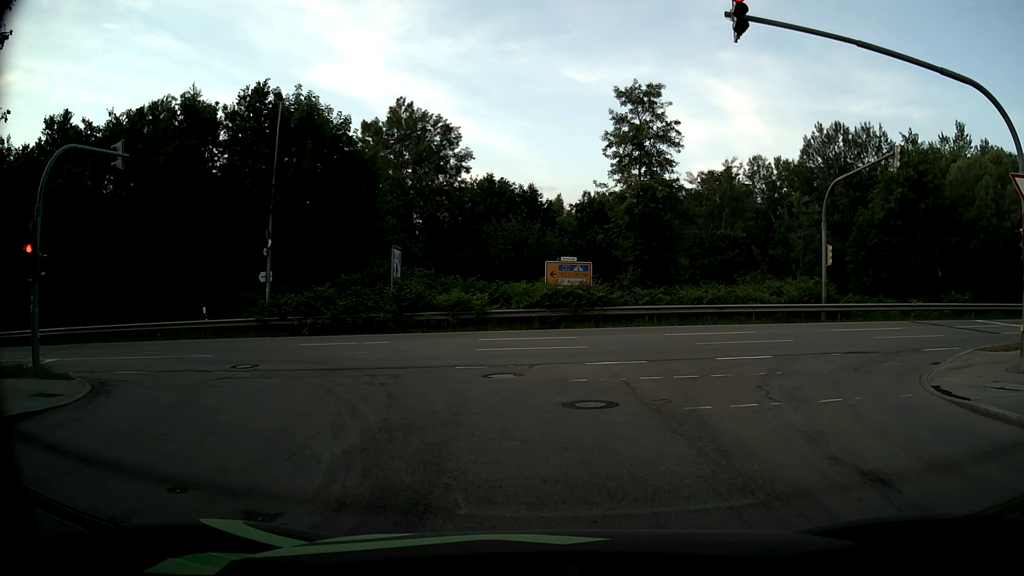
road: residential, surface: asphalt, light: Day
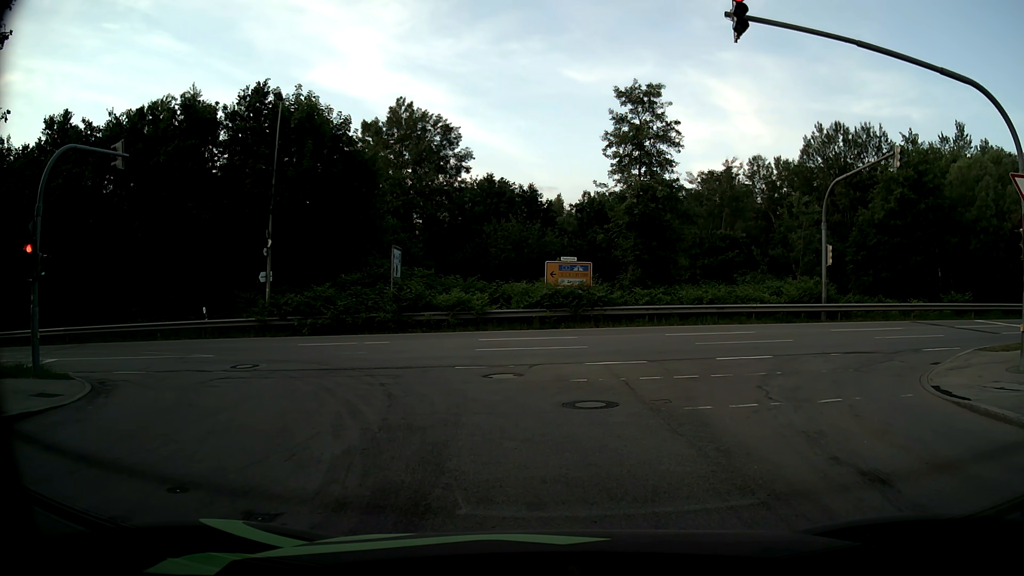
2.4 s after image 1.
(0.0, 0.0) m; 0°
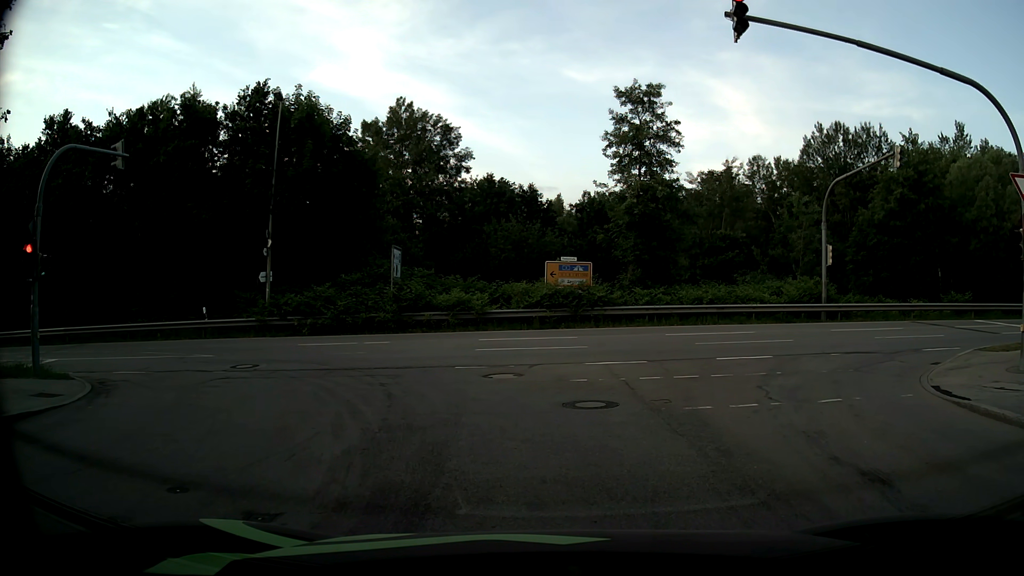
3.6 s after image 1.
(0.0, 0.0) m; 0°
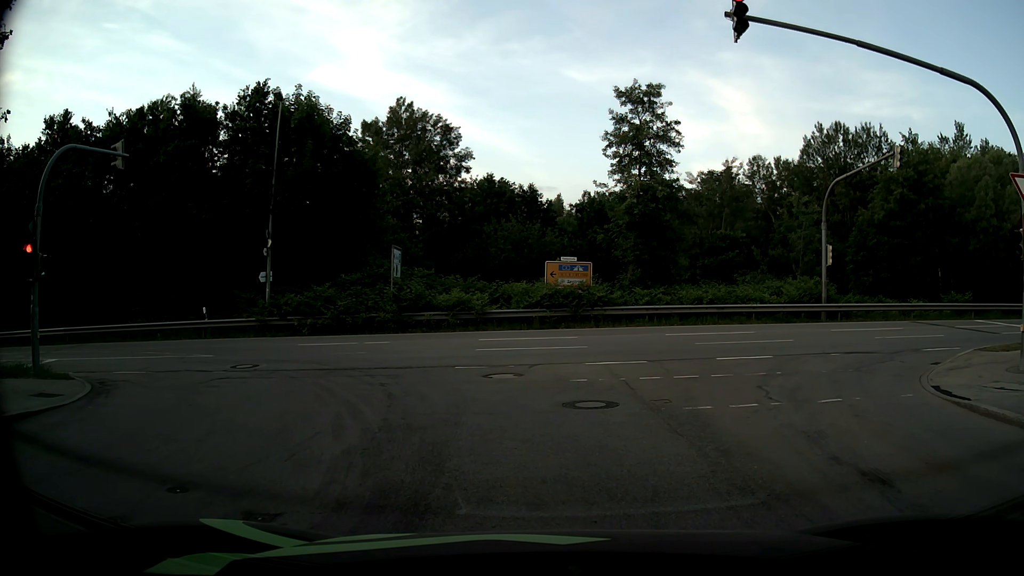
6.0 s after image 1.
(0.0, 0.0) m; 0°
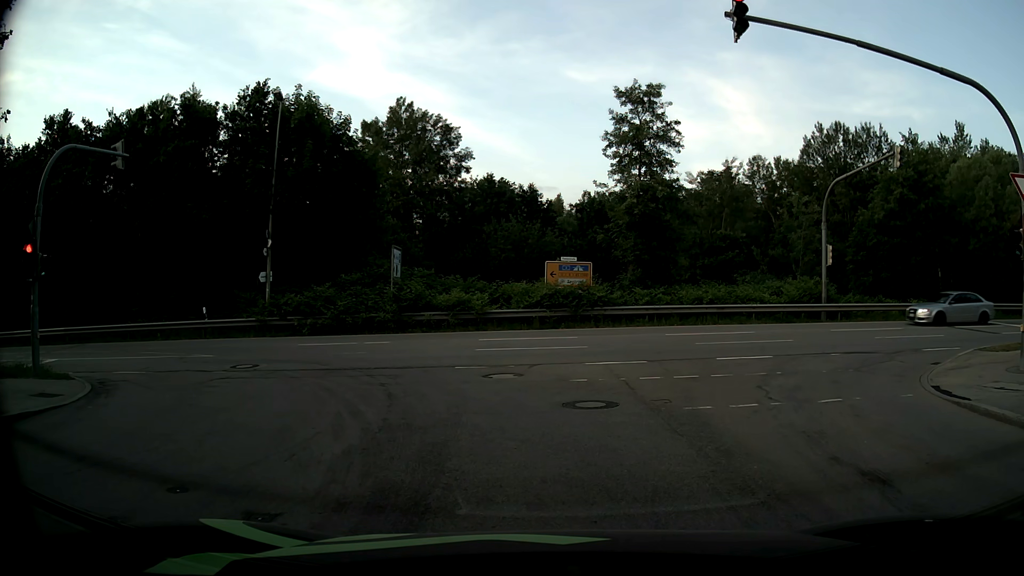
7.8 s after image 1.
(0.0, 0.0) m; 0°
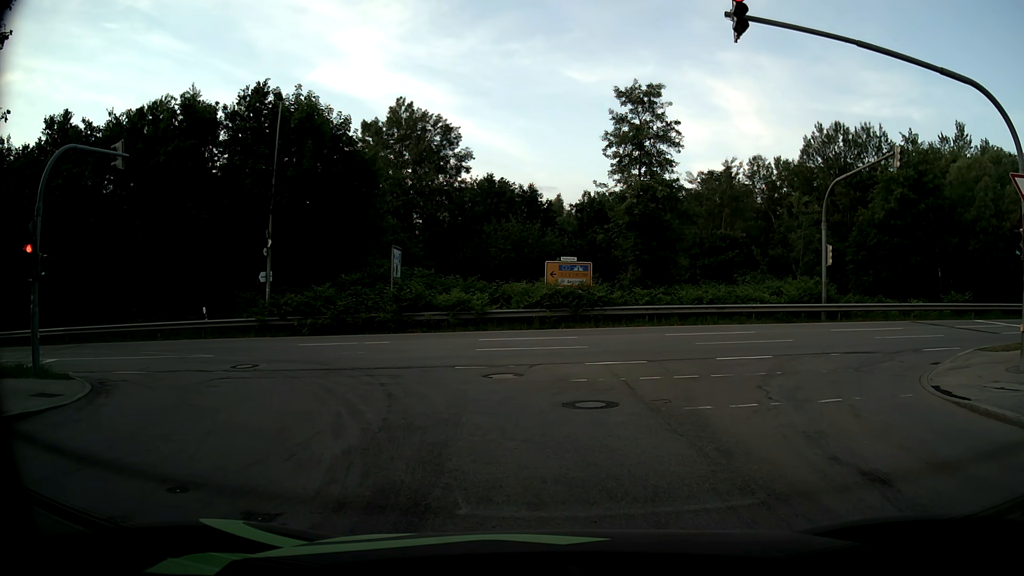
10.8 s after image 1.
(0.0, 0.0) m; 0°
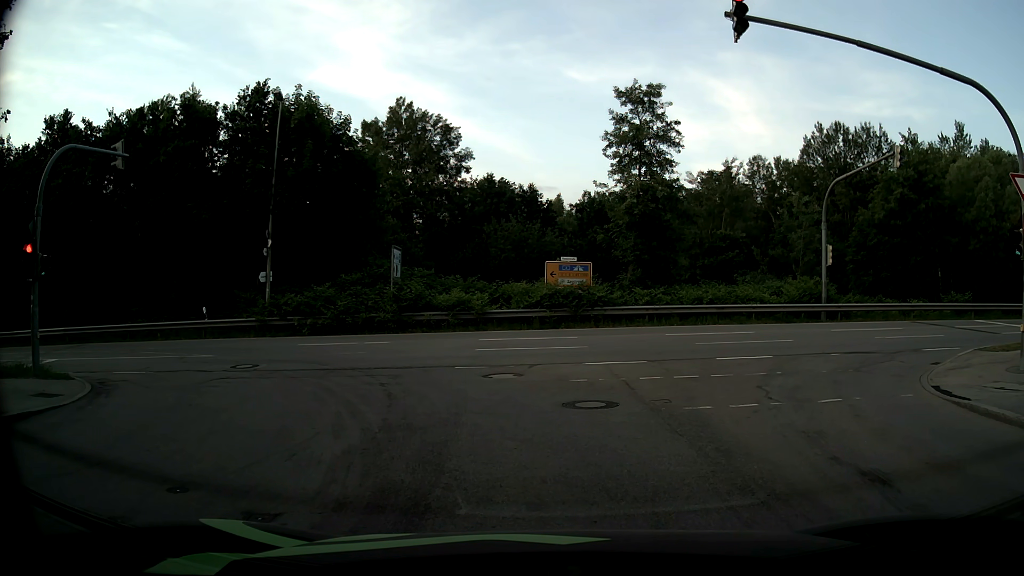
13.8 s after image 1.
(0.0, 0.0) m; 0°
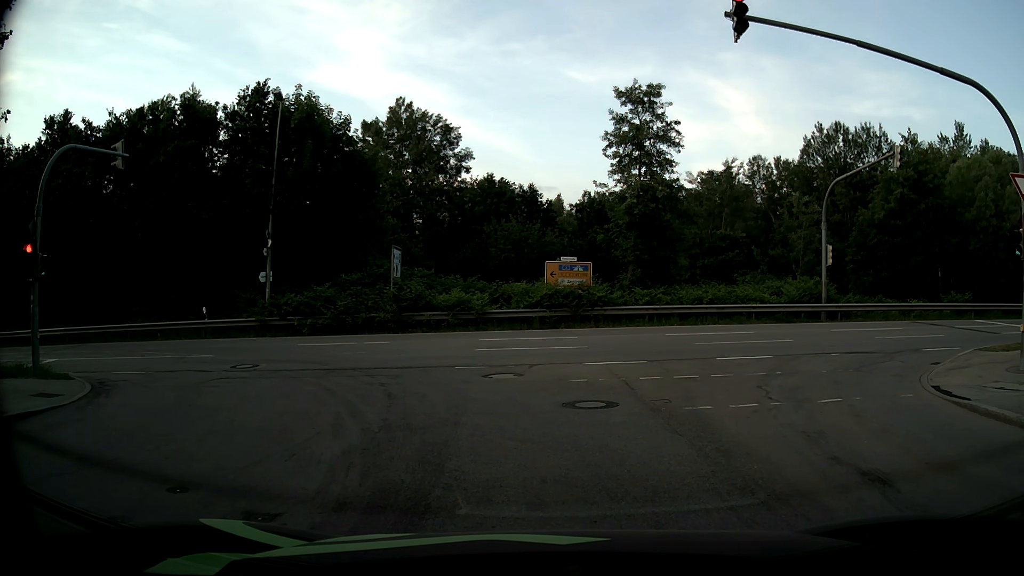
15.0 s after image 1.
(0.0, 0.0) m; 0°
(-1, +10) (-6, +19) (-15, +23) (-24, +24) (-34, +23) (-44, +22) (-54, +21) (-64, +20) (-74, +19) (-84, +17) m
